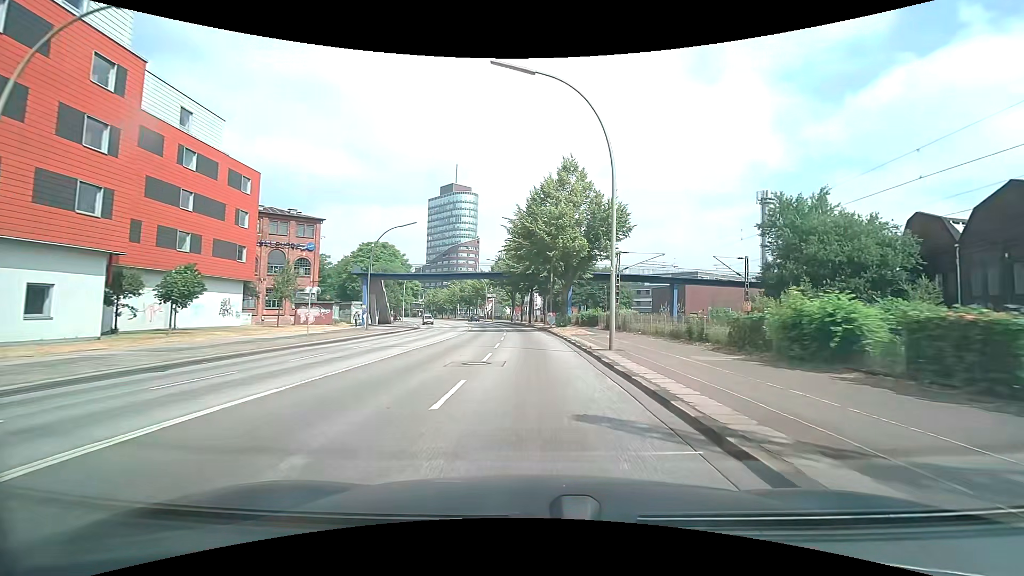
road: primary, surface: asphalt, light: Day
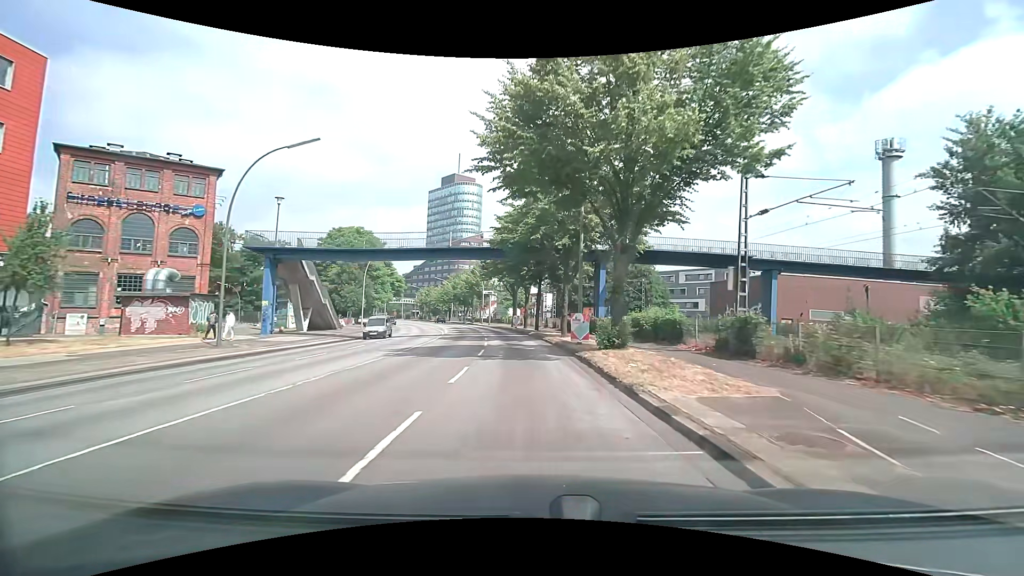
(0.0, +22.8) m; -1°
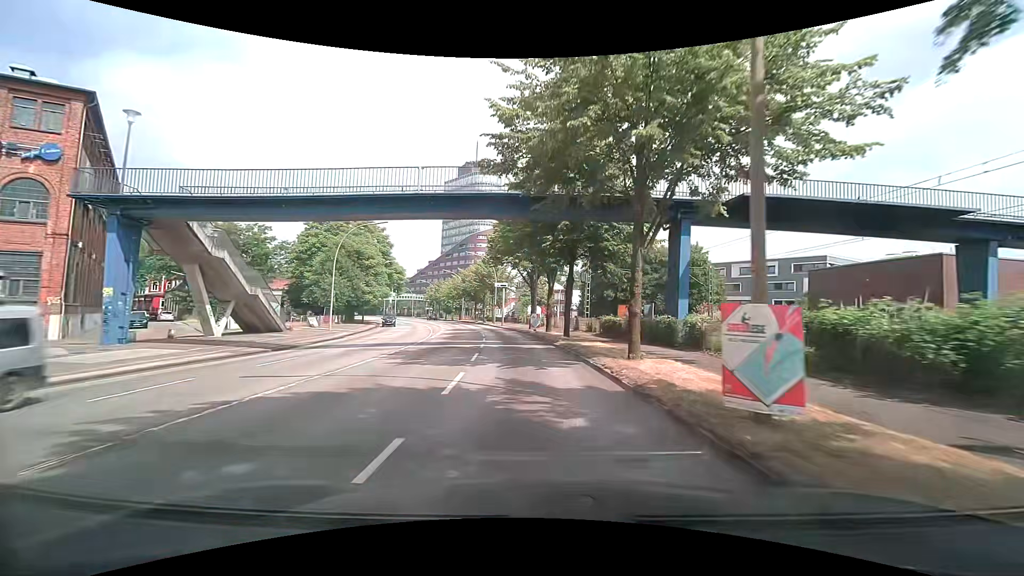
(-0.3, +15.2) m; -2°
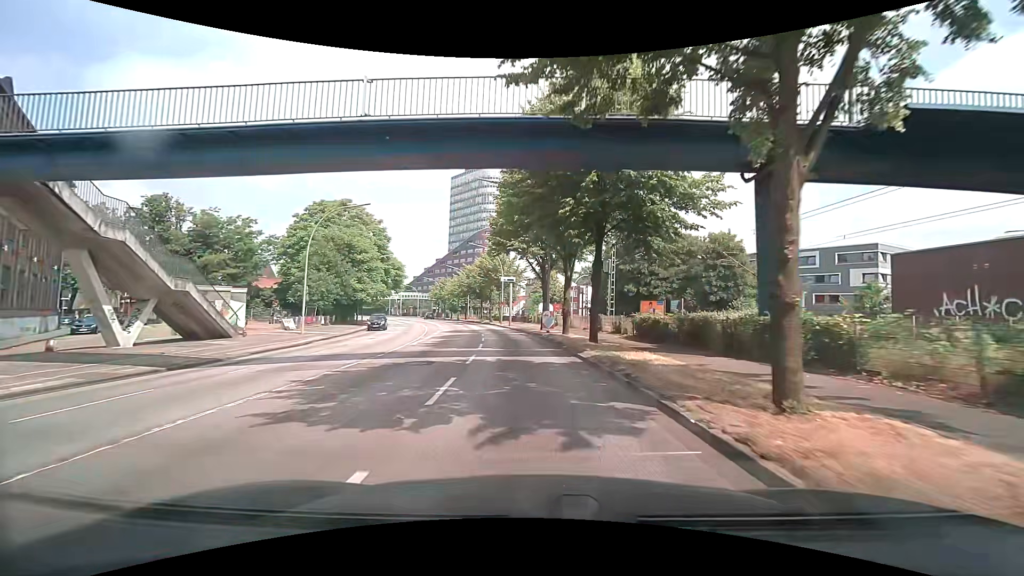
(-0.1, +7.6) m; -1°
